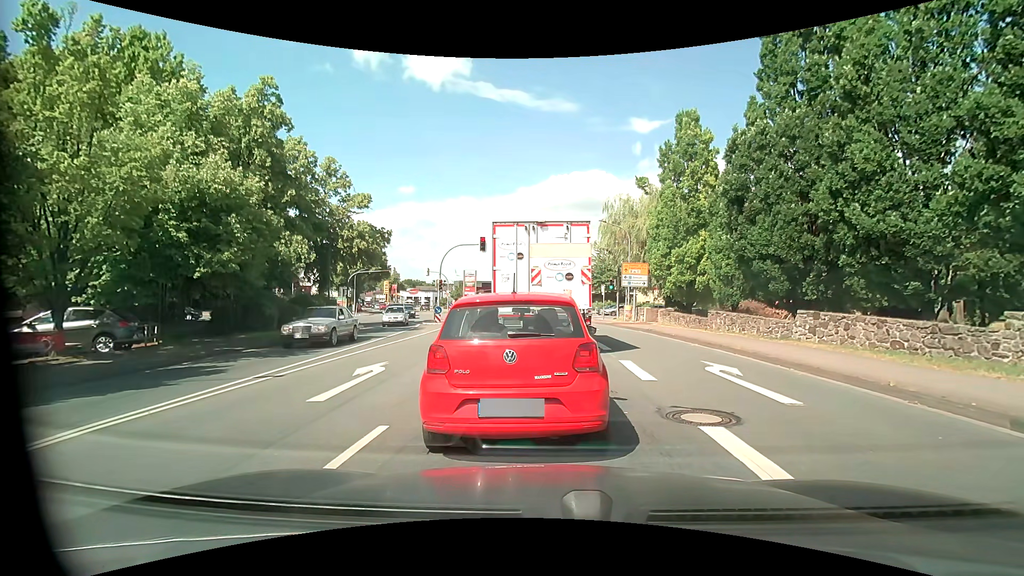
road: primary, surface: asphalt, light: Day
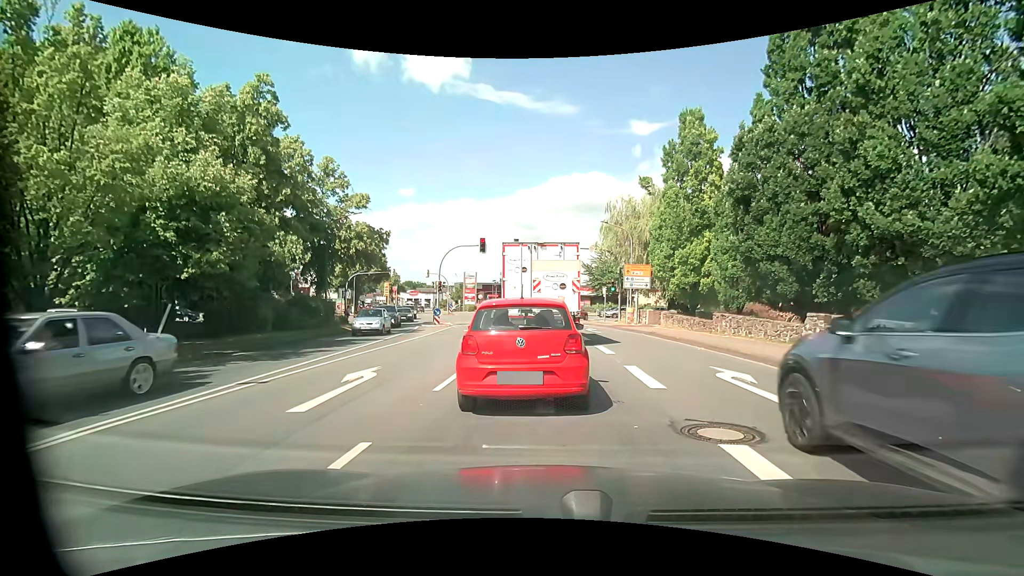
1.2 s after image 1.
(0.0, +0.6) m; 0°
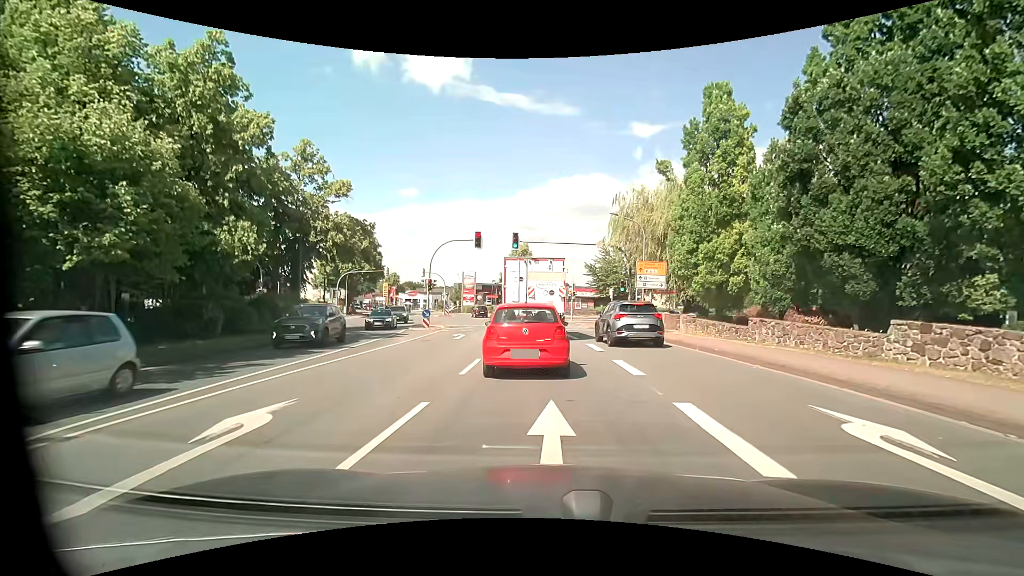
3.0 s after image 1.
(-0.1, +4.3) m; -1°
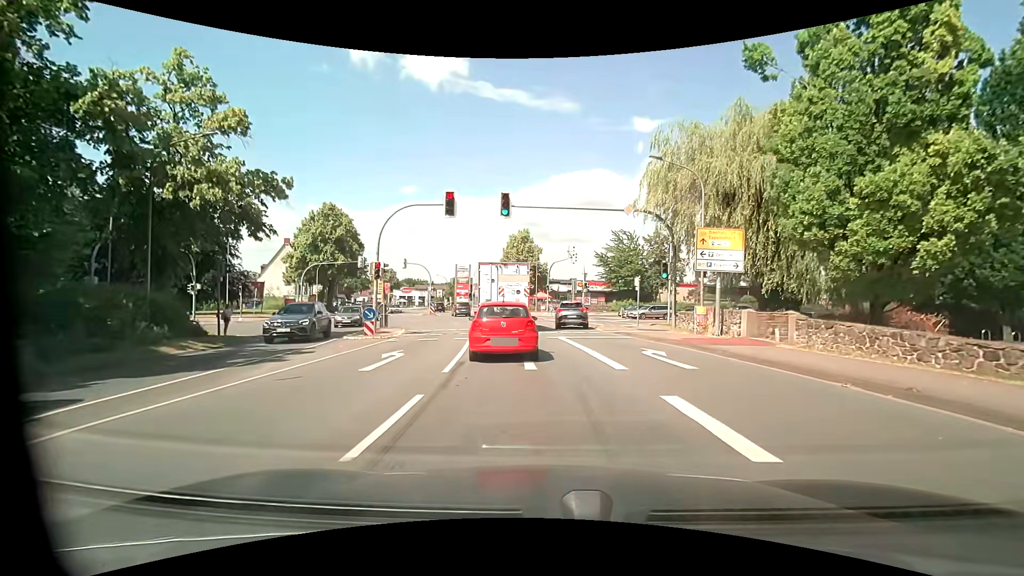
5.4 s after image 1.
(0.0, +12.1) m; 0°
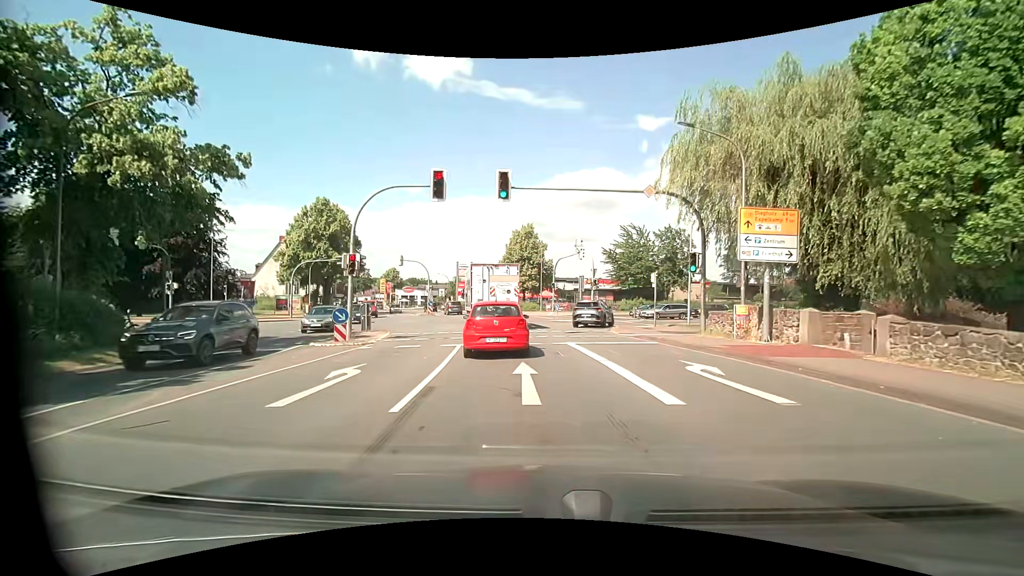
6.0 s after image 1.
(0.0, +3.8) m; -1°
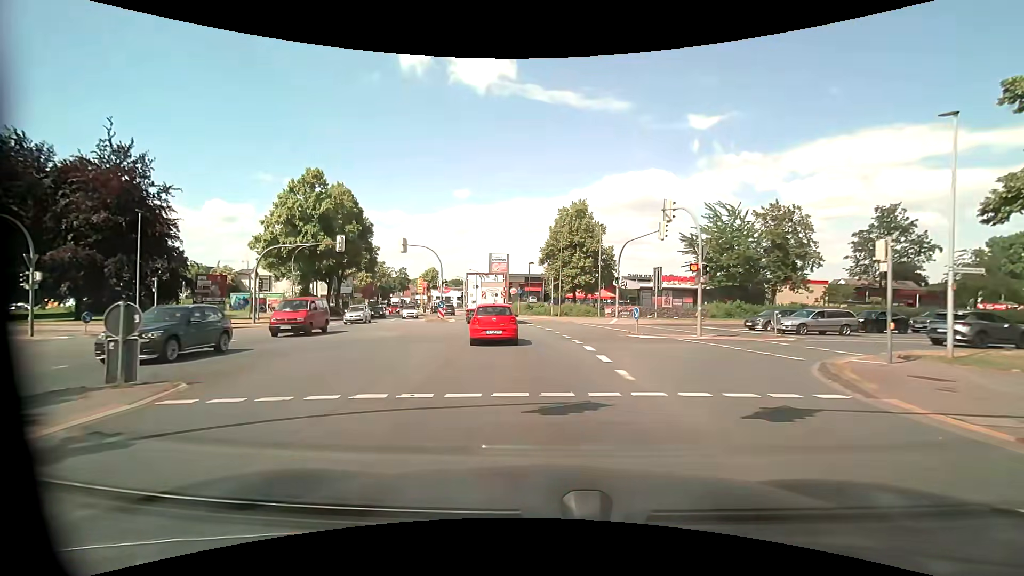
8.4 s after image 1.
(-0.8, +17.6) m; -6°
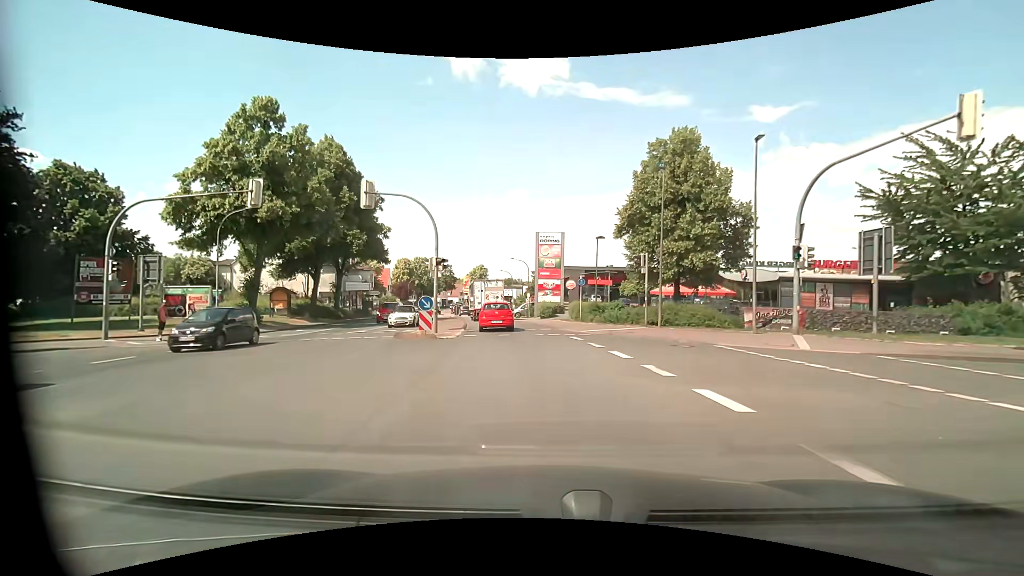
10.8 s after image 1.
(-1.0, +20.8) m; -6°
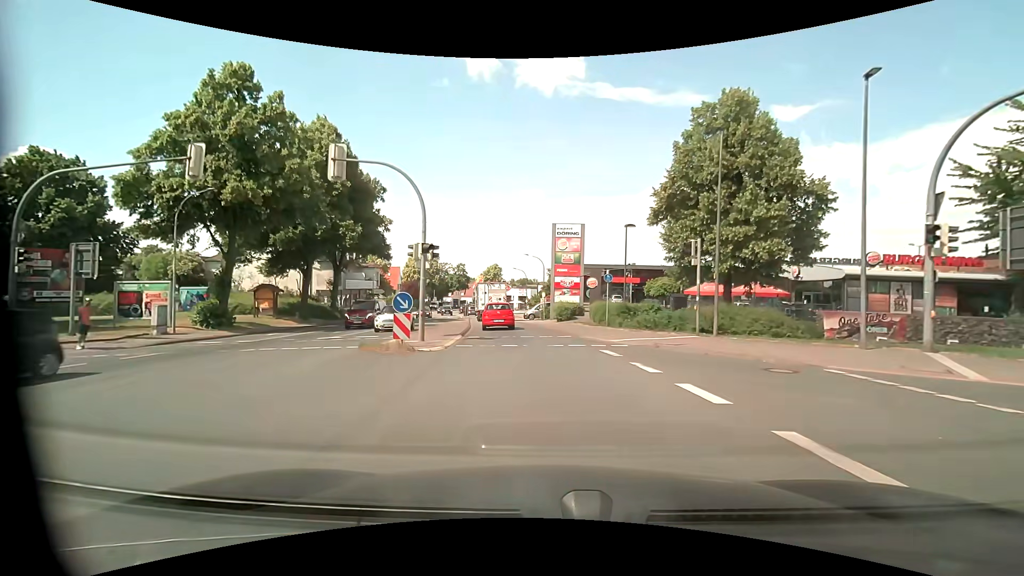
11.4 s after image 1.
(-0.1, +5.5) m; -2°
(0, +10) (-1, +20) (-2, +30) (-4, +40) (-5, +50) (-7, +60) (-8, +69) (-10, +79) (-12, +89) (-14, +99) m
